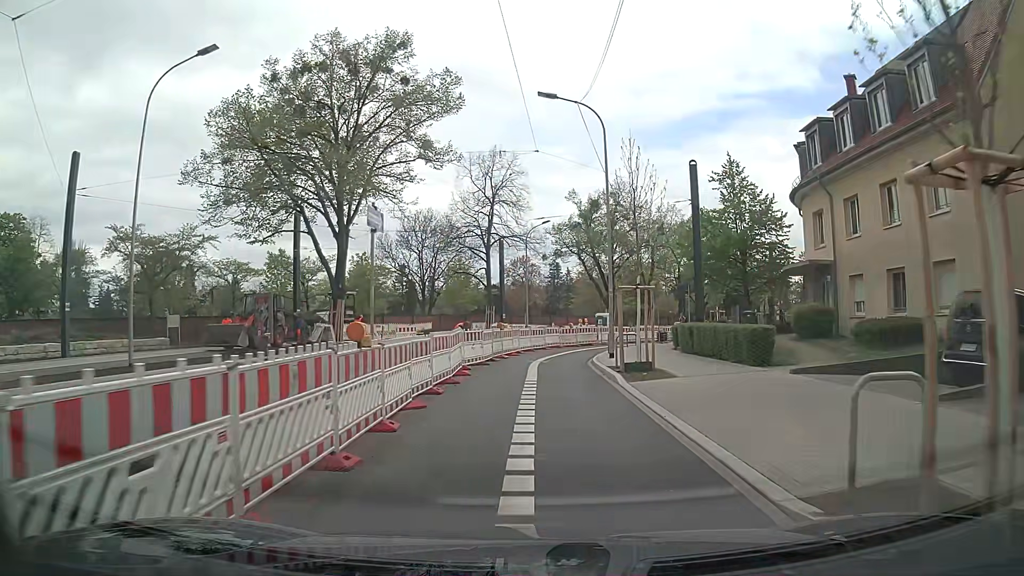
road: secondary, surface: asphalt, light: Day
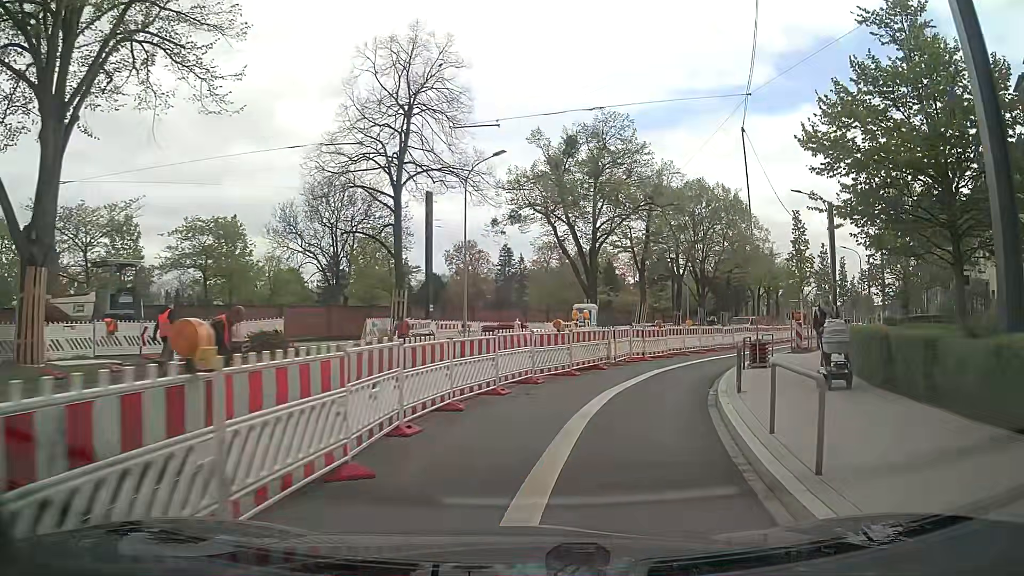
(+0.4, +21.8) m; +5°
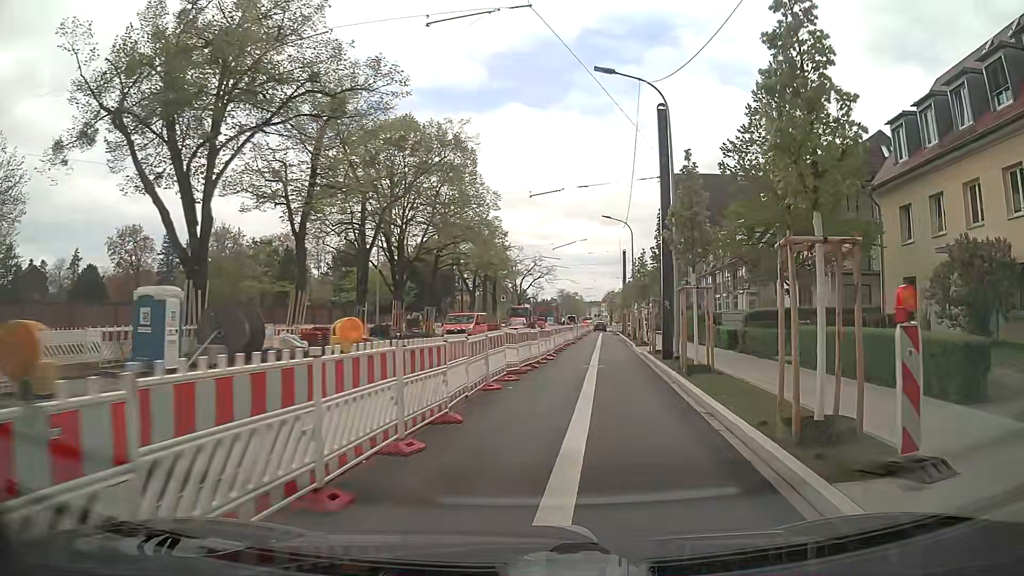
(+4.5, +21.0) m; +26°
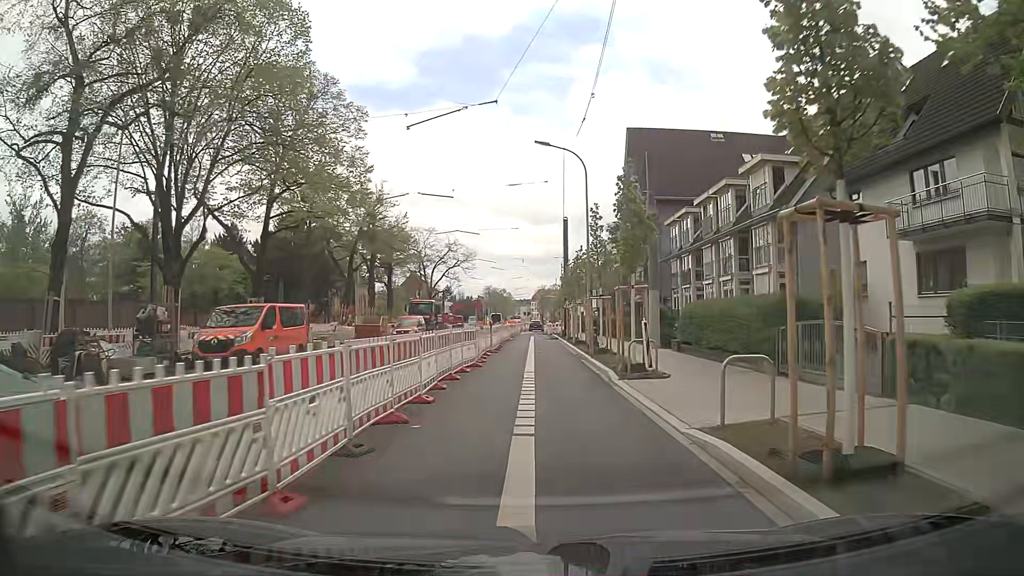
(+2.0, +21.5) m; +7°
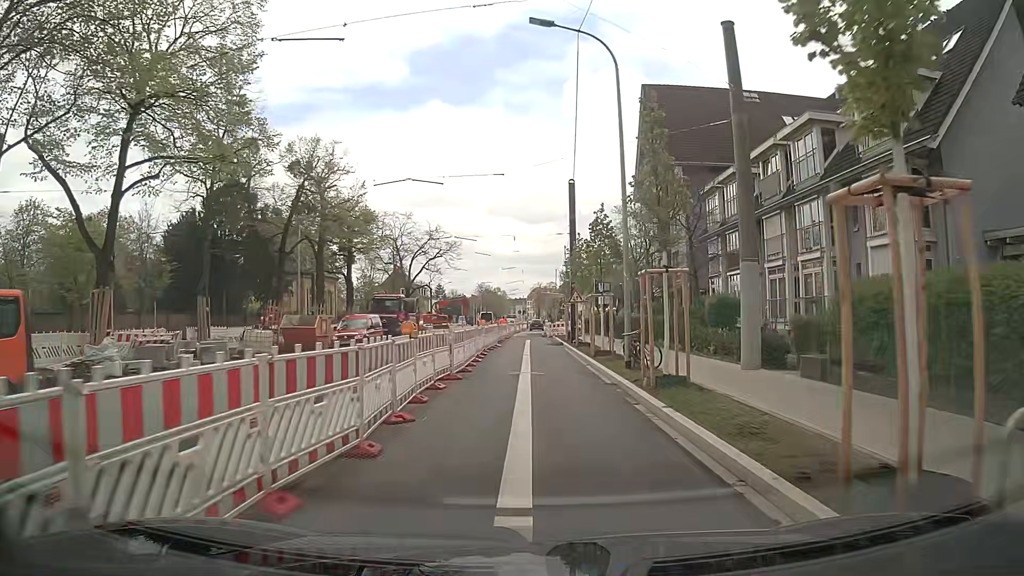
(-0.1, +13.0) m; 0°
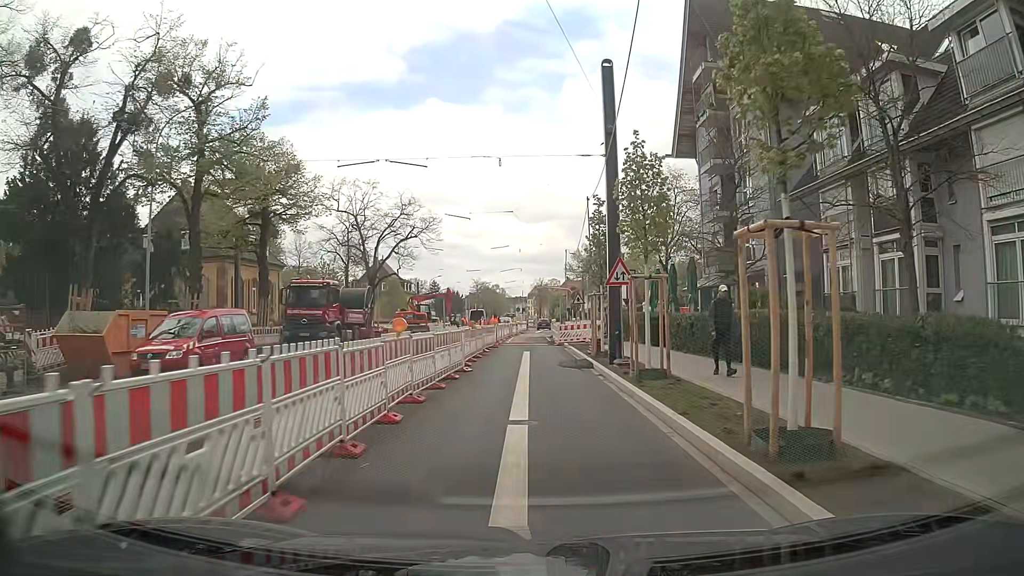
(0.0, +17.3) m; 0°
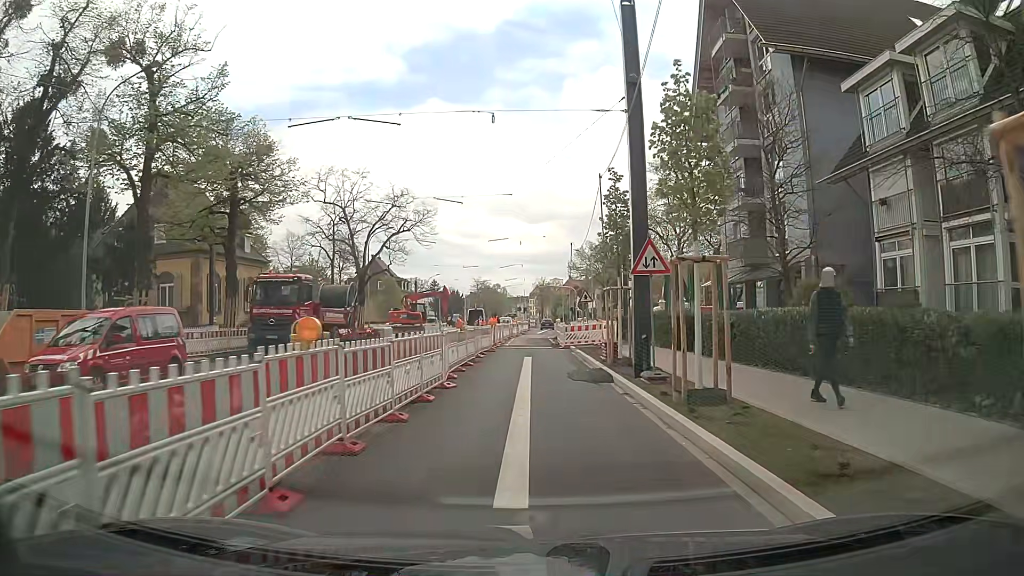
(0.0, +4.2) m; 0°
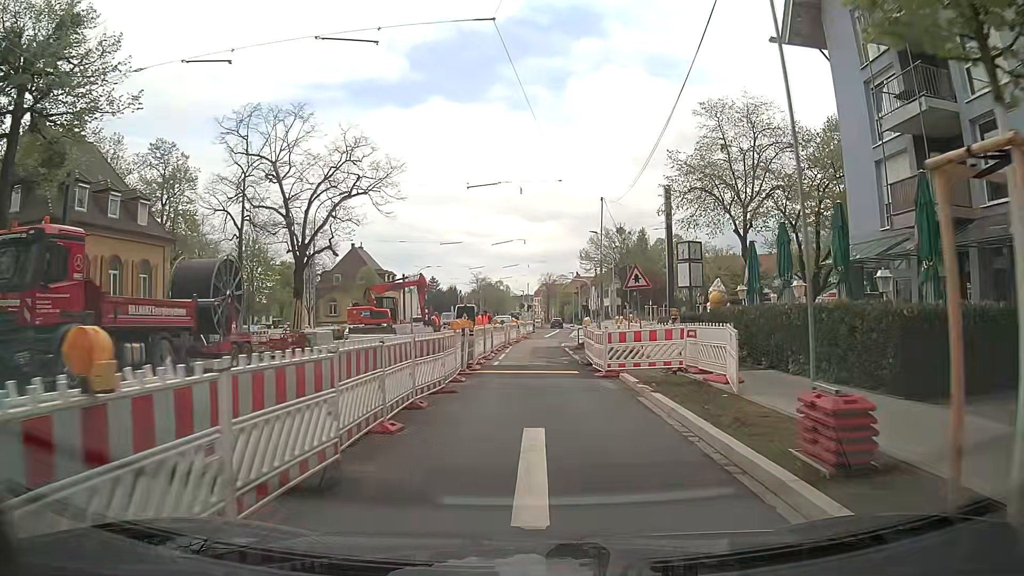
(-0.2, +16.0) m; -2°
